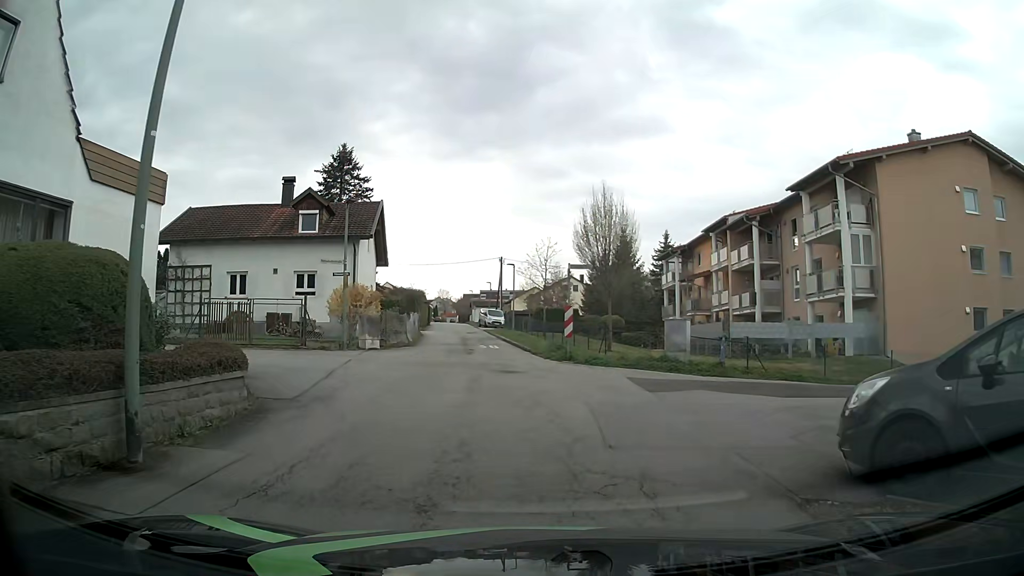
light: Day
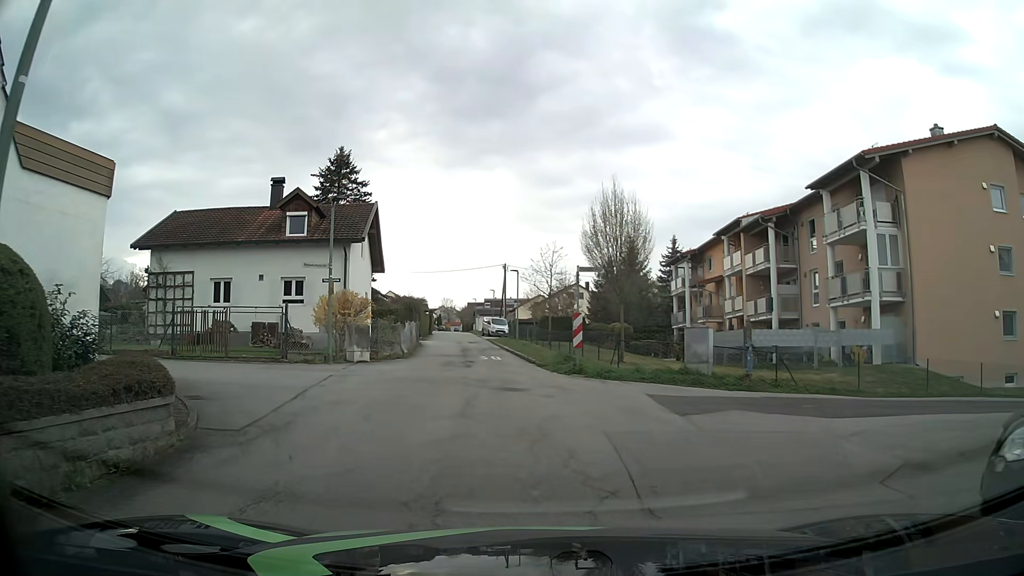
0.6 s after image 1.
(0.0, +2.1) m; +2°
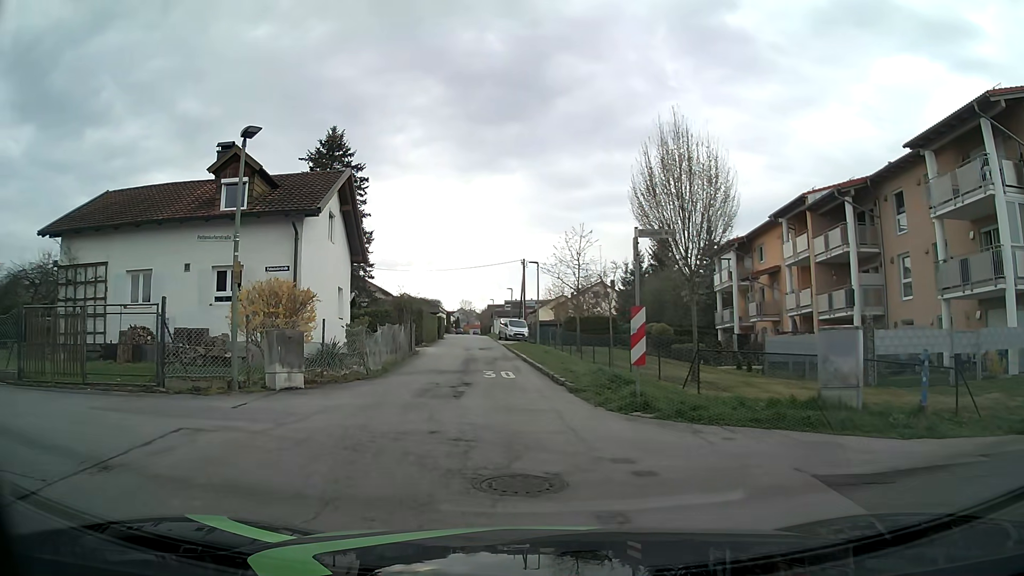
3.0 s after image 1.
(-0.2, +8.0) m; -3°
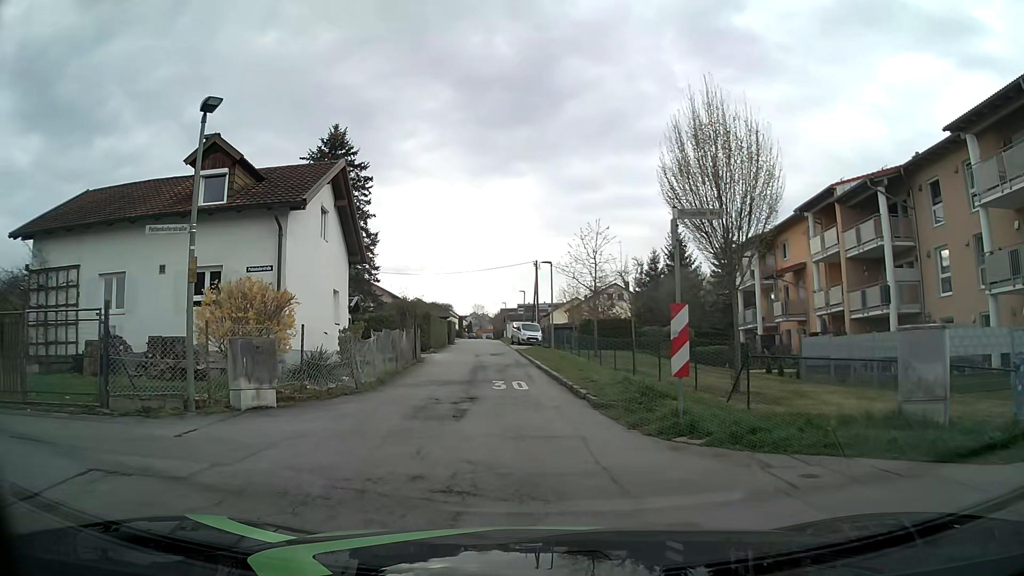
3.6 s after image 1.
(0.0, +2.3) m; -1°
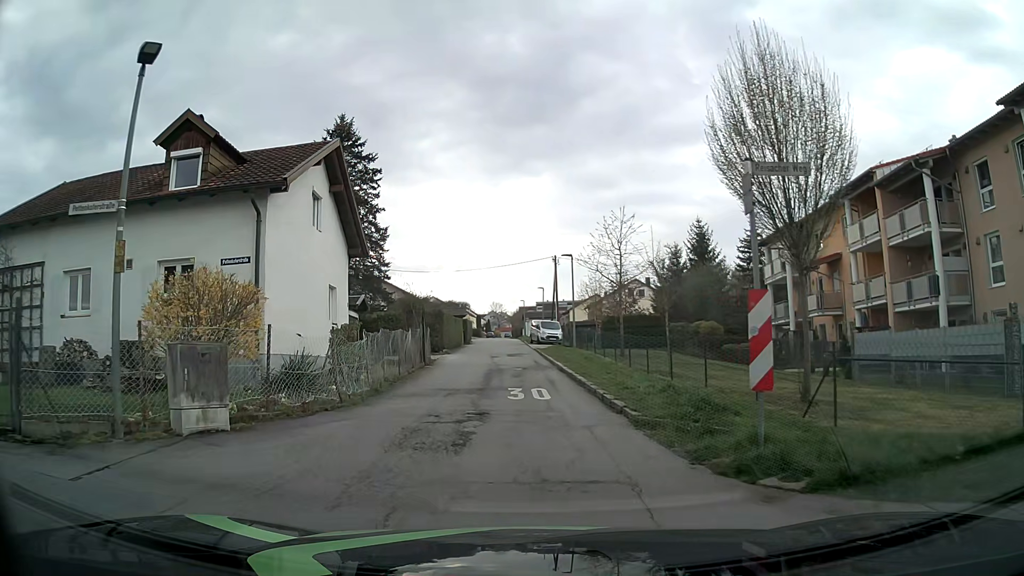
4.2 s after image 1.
(0.0, +2.7) m; 0°
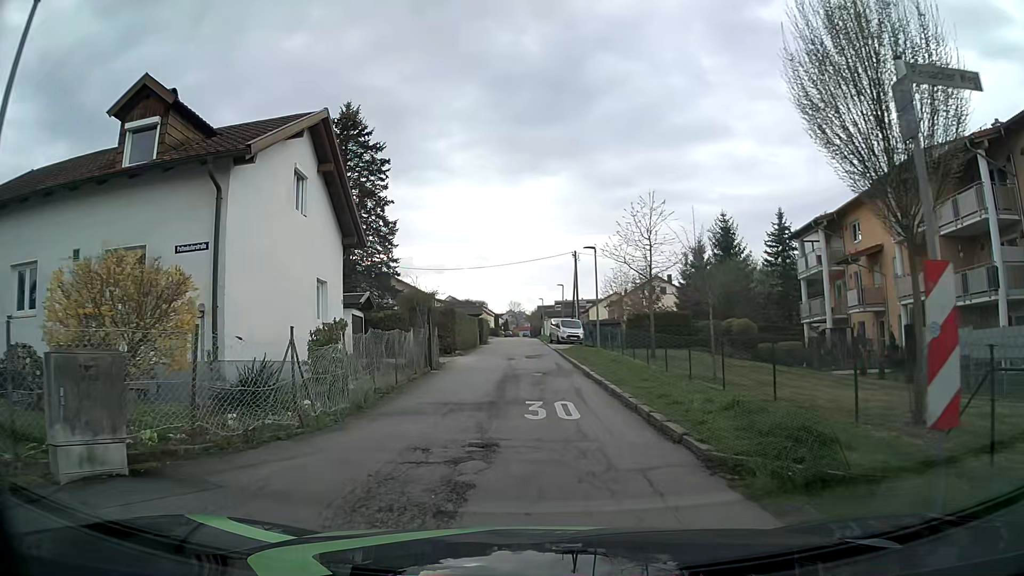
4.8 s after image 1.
(-0.1, +3.0) m; -2°
